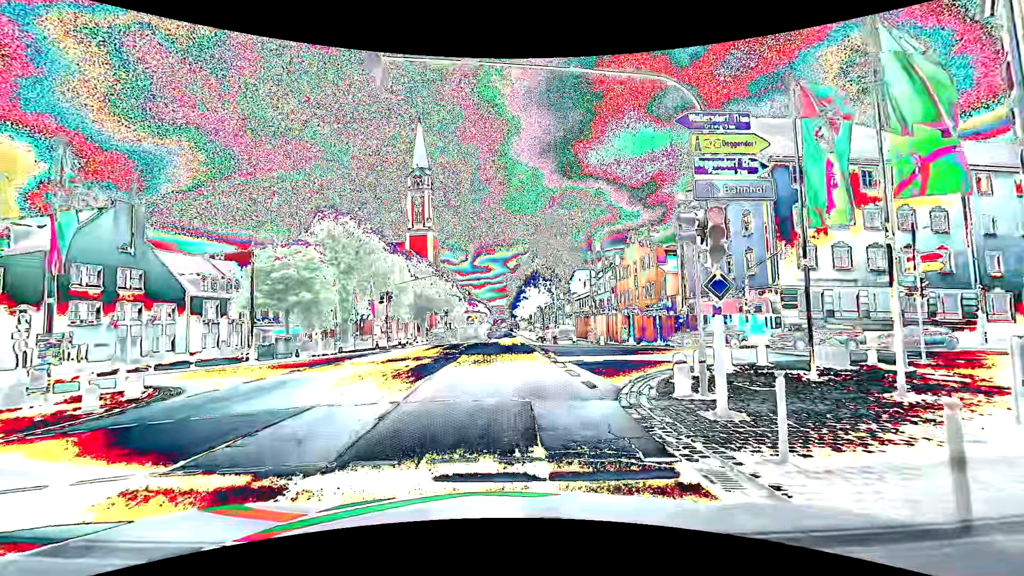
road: primary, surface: asphalt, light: Day
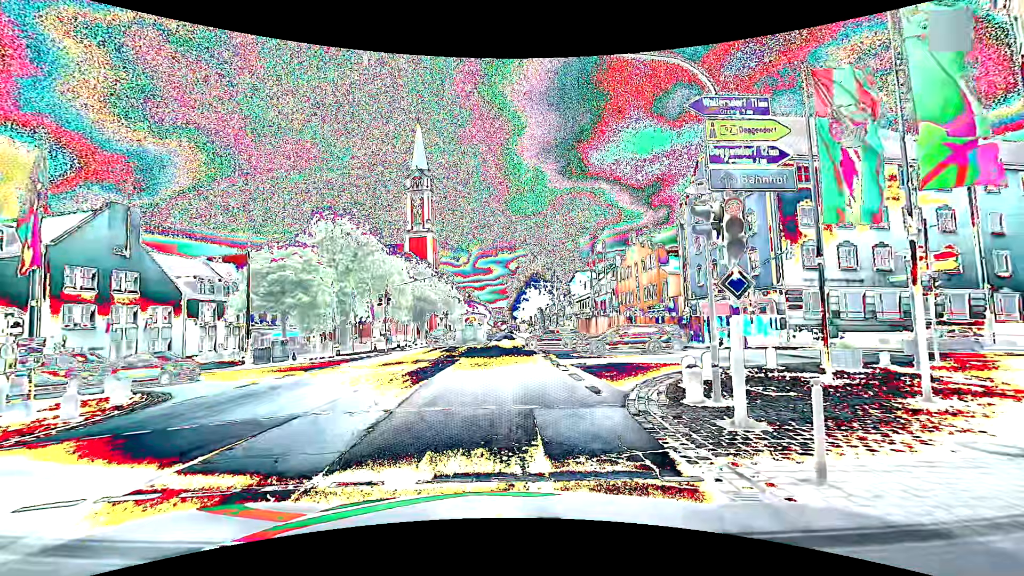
(0.0, +0.6) m; 0°
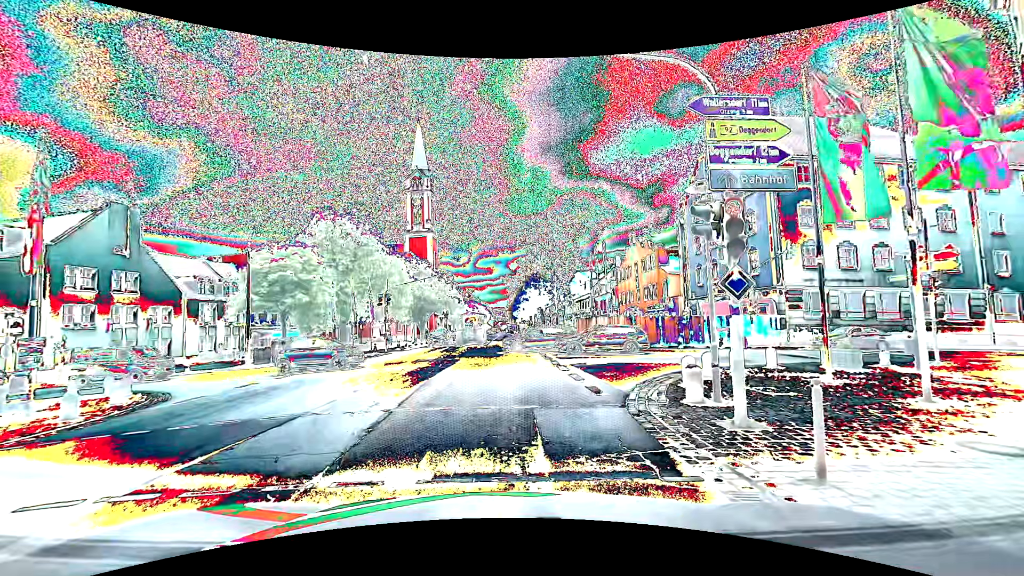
(0.0, 0.0) m; 0°
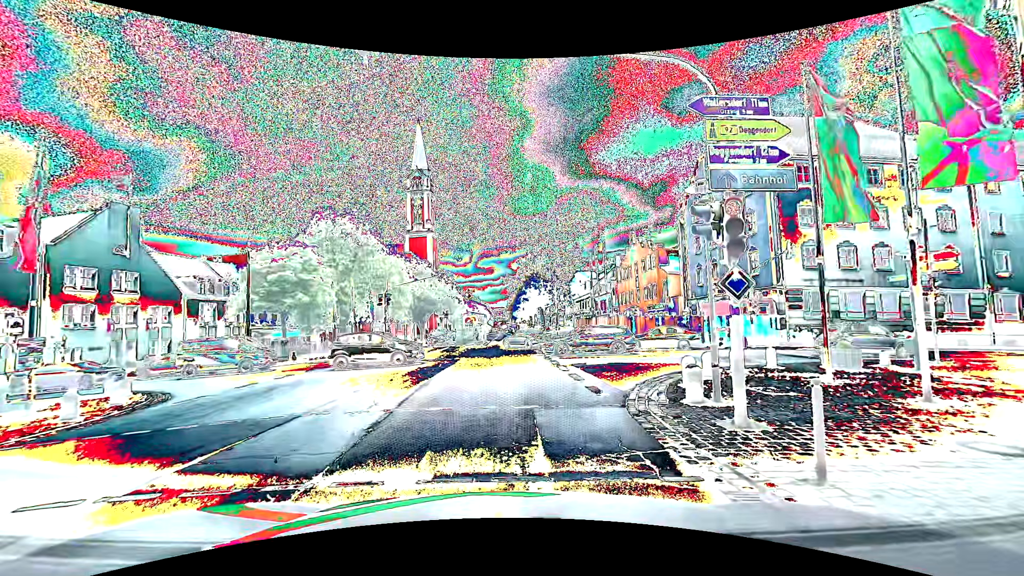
(0.0, 0.0) m; 0°
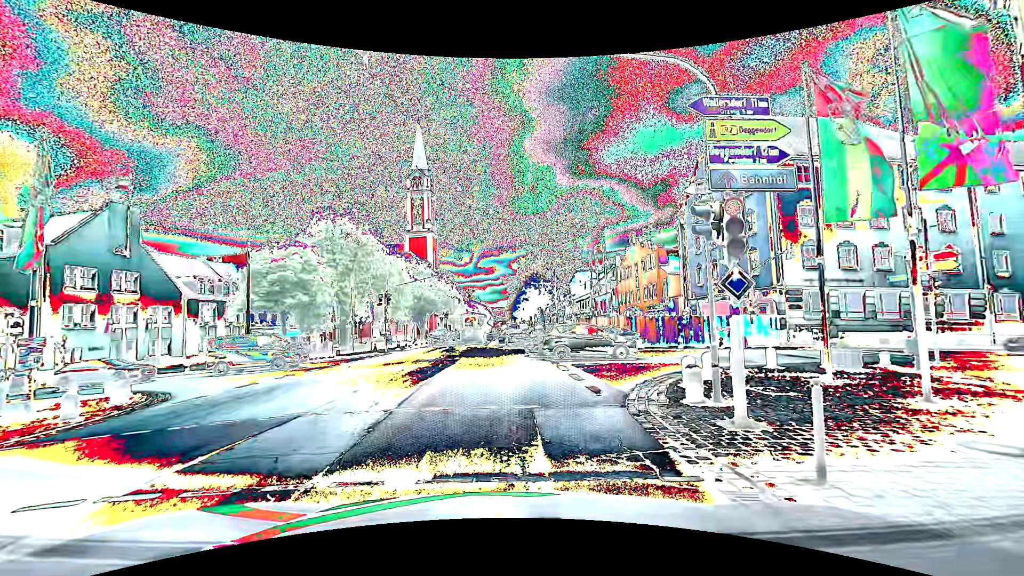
(0.0, 0.0) m; 0°
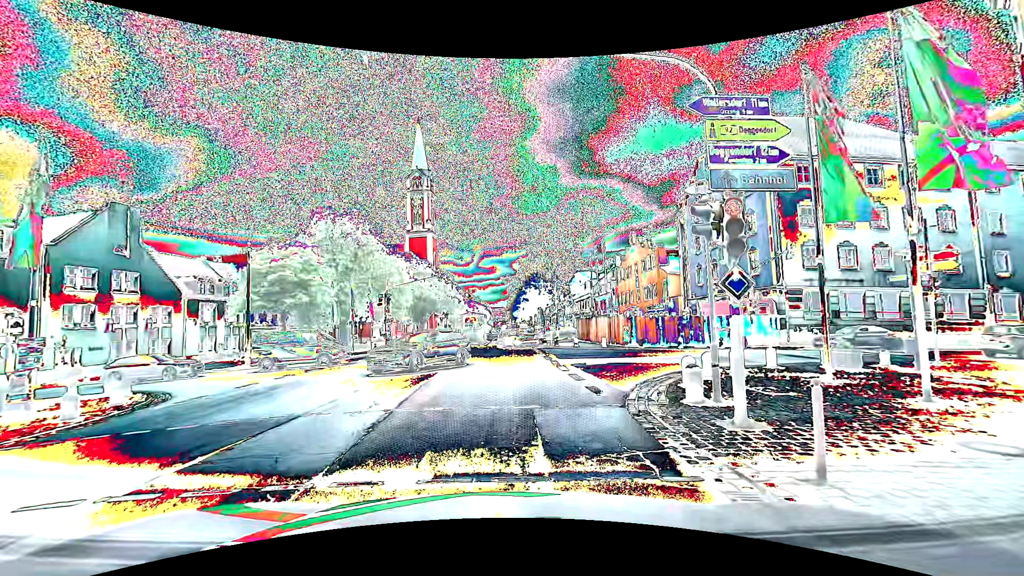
(0.0, 0.0) m; 0°
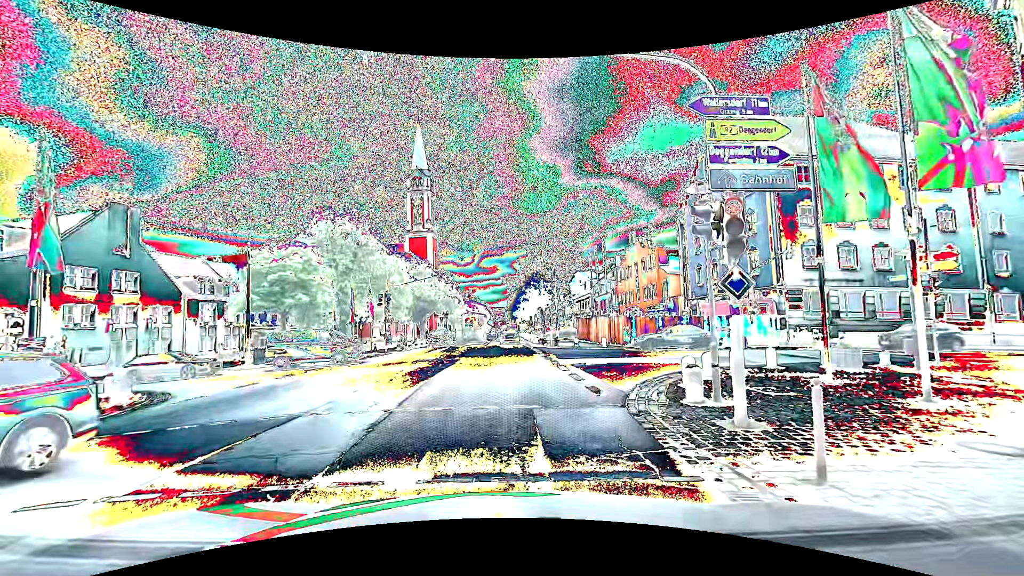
(0.0, 0.0) m; 0°
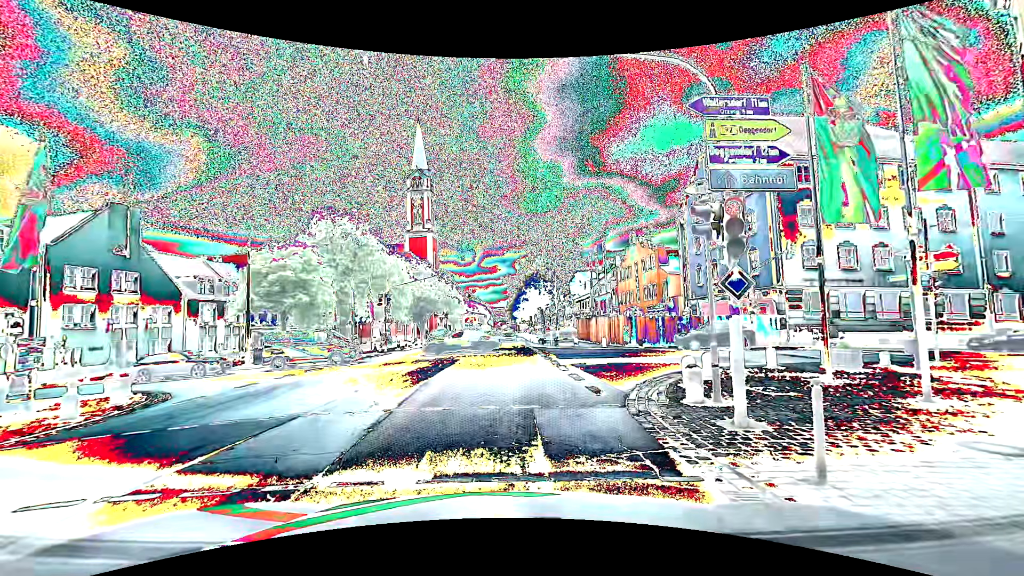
(0.0, 0.0) m; 0°
